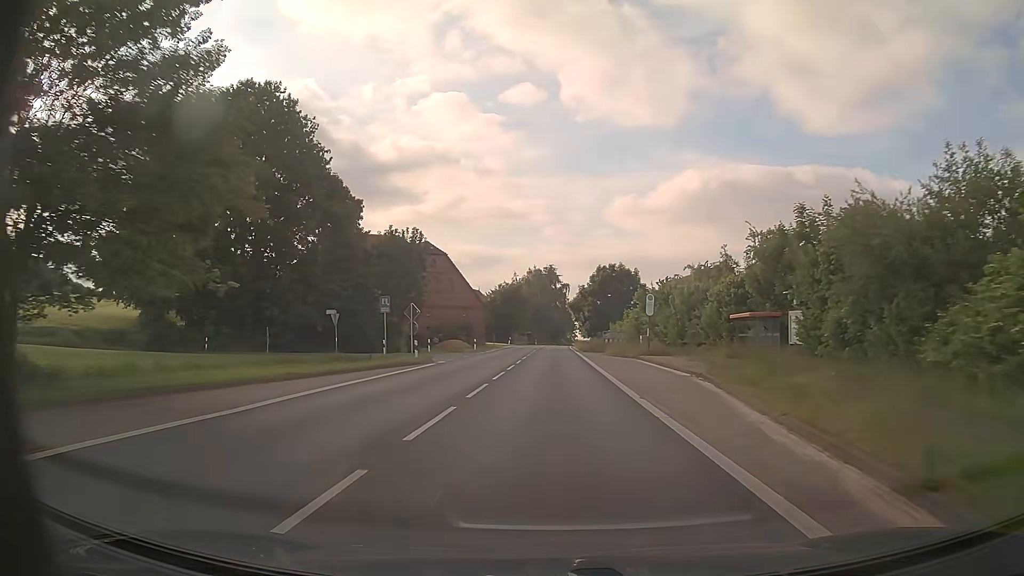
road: primary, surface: asphalt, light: Day
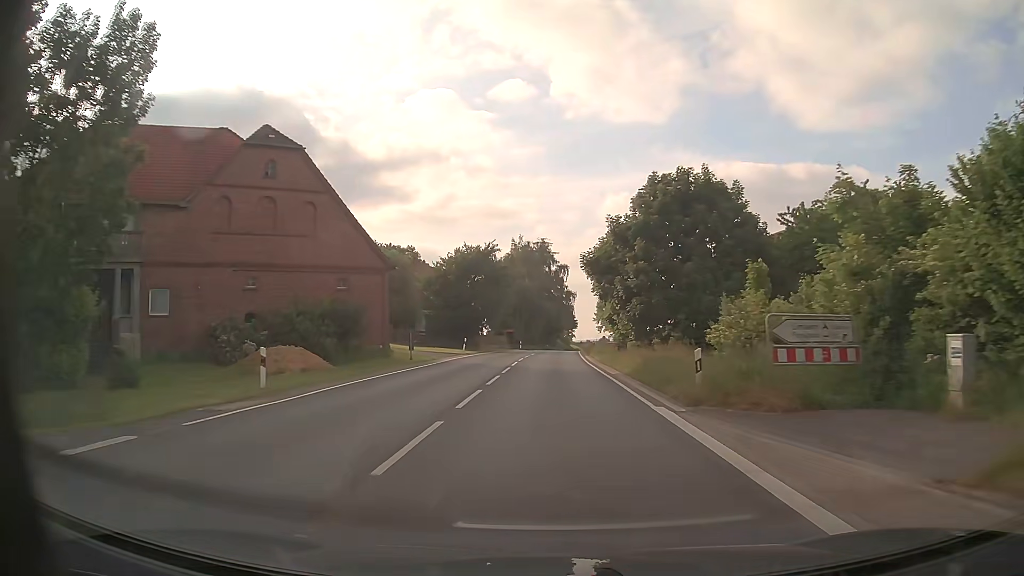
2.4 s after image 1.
(+0.2, +44.4) m; +1°
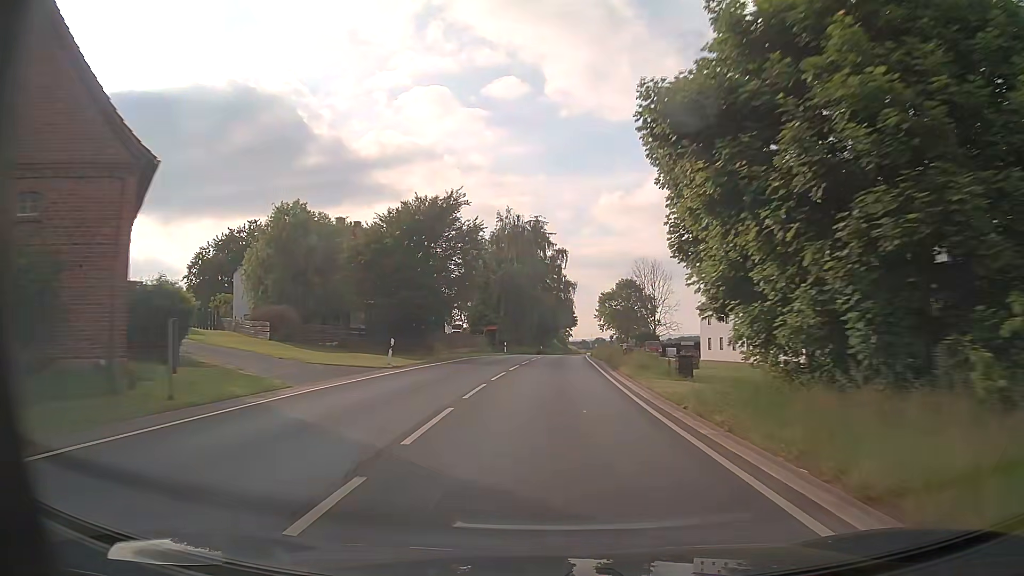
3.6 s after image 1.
(0.0, +22.3) m; 0°
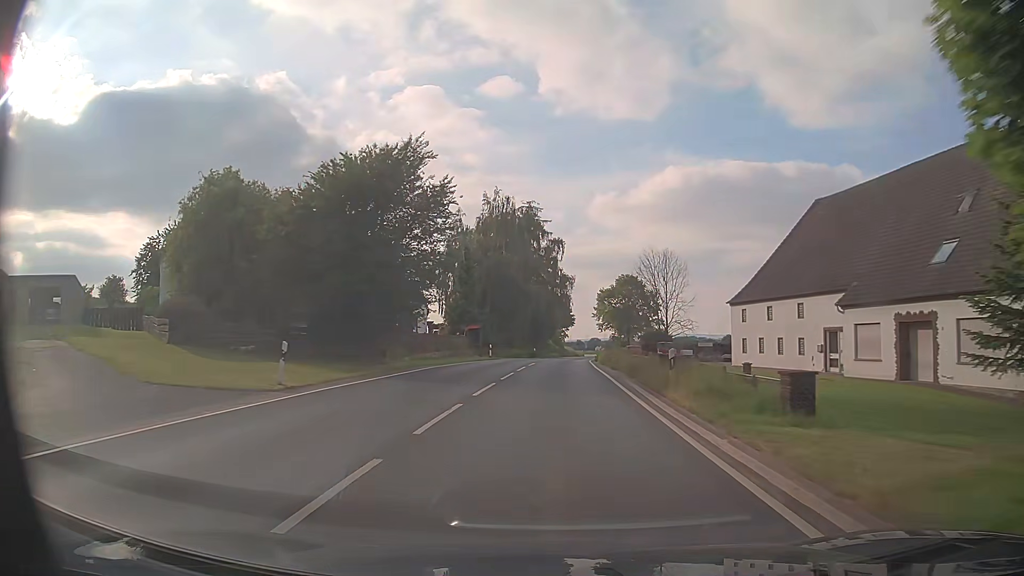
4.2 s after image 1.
(0.0, +11.1) m; 0°
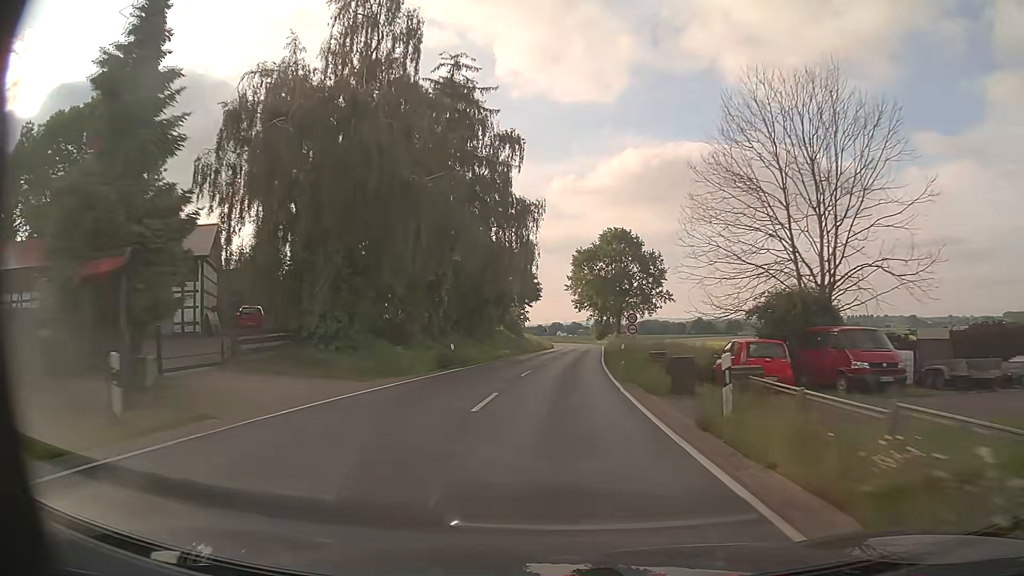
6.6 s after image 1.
(+1.5, +44.7) m; +4°
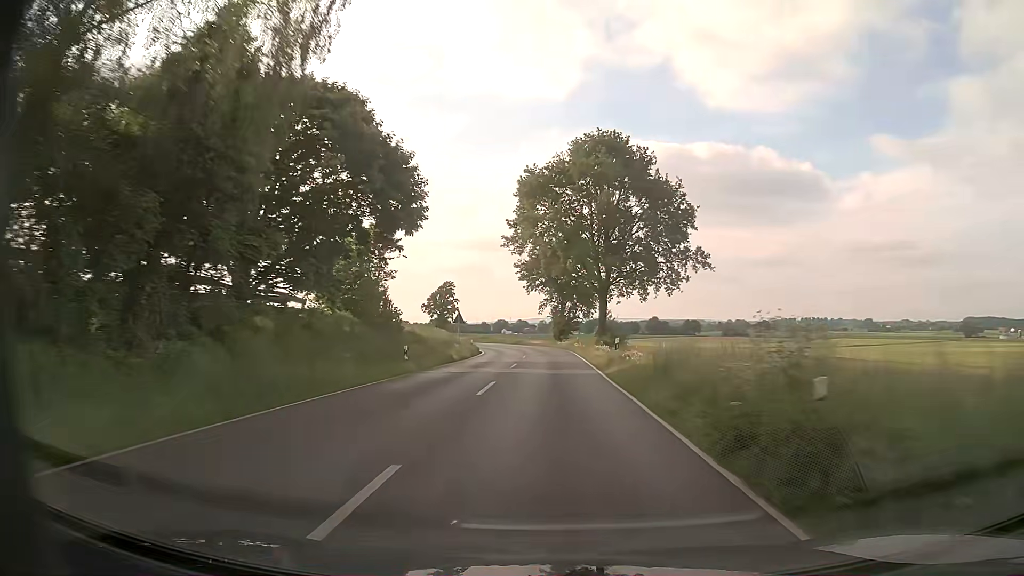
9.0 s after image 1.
(+1.9, +45.1) m; +5°
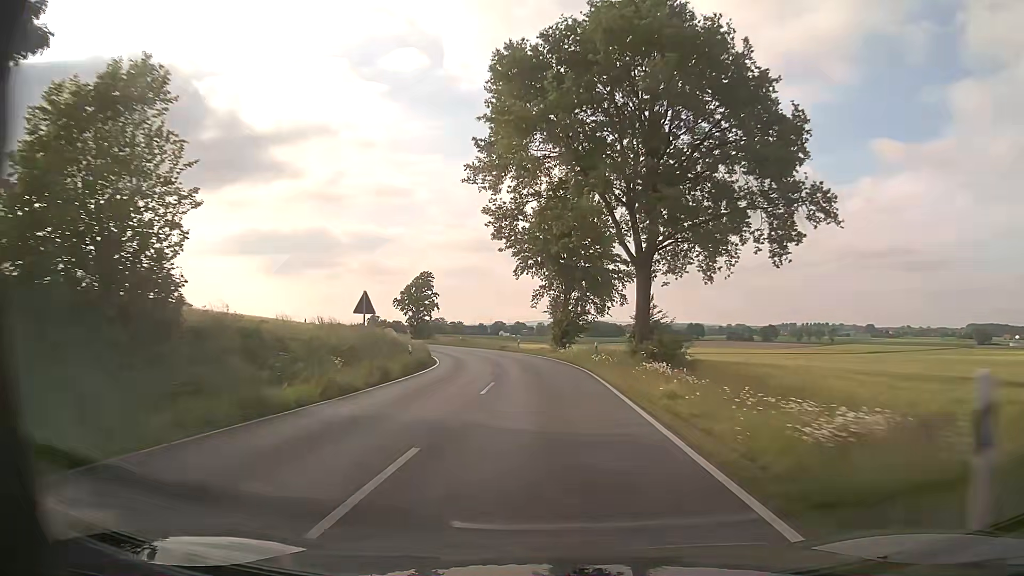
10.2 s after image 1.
(+0.1, +22.5) m; 0°
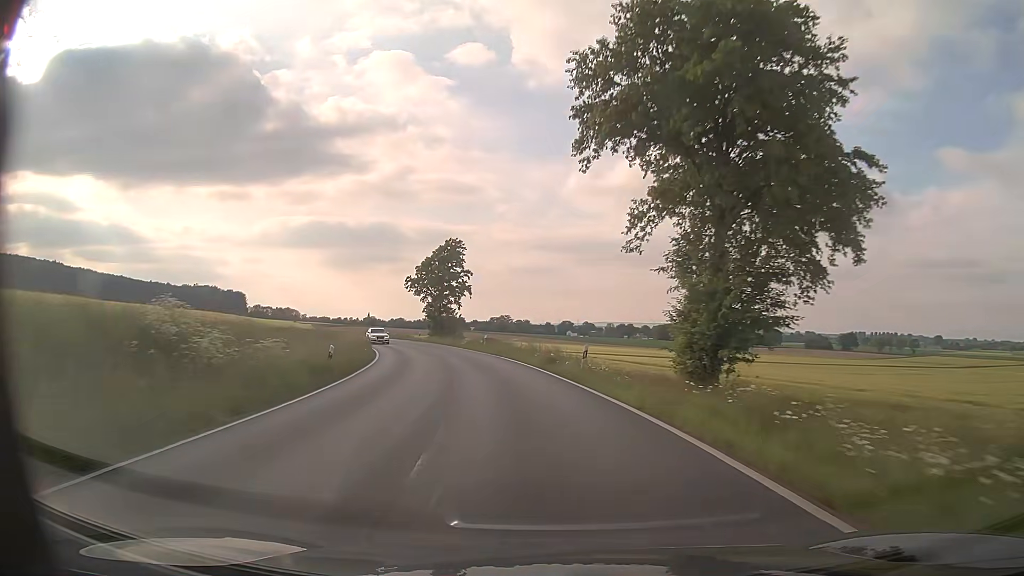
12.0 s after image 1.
(-1.2, +33.6) m; -5°
(0, +10) (-1, +20) (-3, +30) (-5, +40) (-8, +49) (-11, +59) (-15, +68) (-19, +77) (-24, +86) (-29, +95) m
